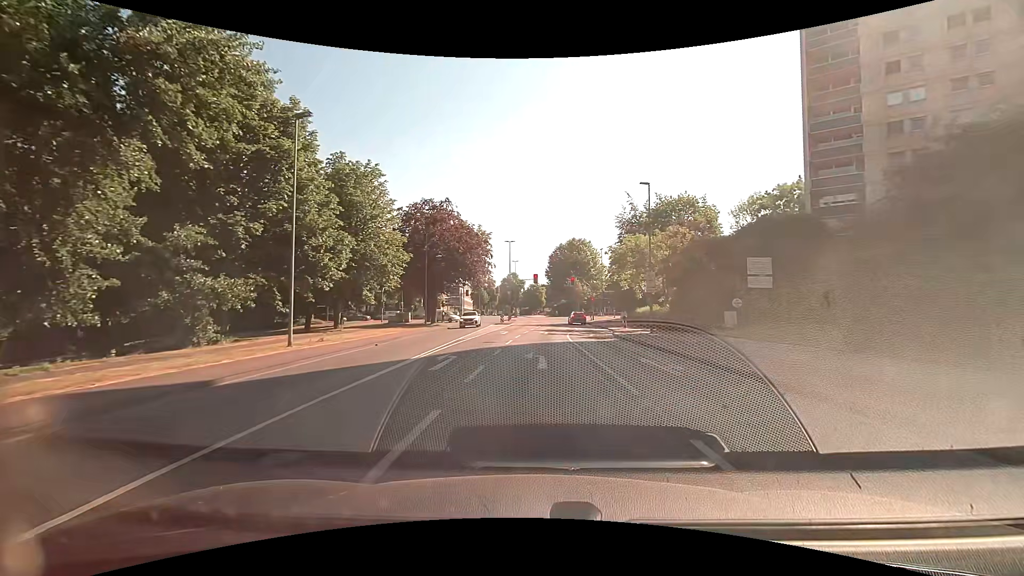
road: tertiary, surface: asphalt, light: Day
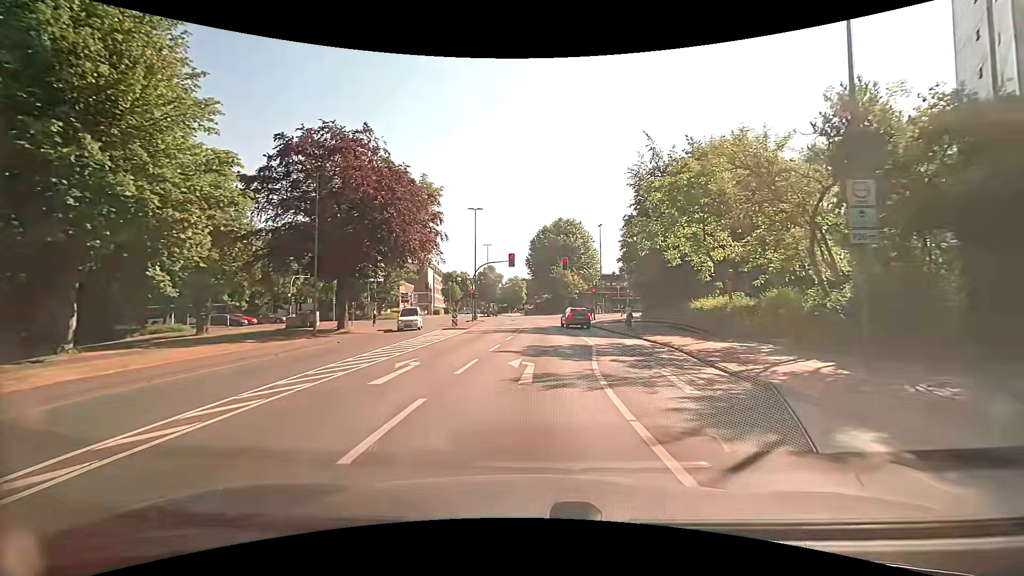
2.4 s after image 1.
(+0.2, +23.0) m; +2°
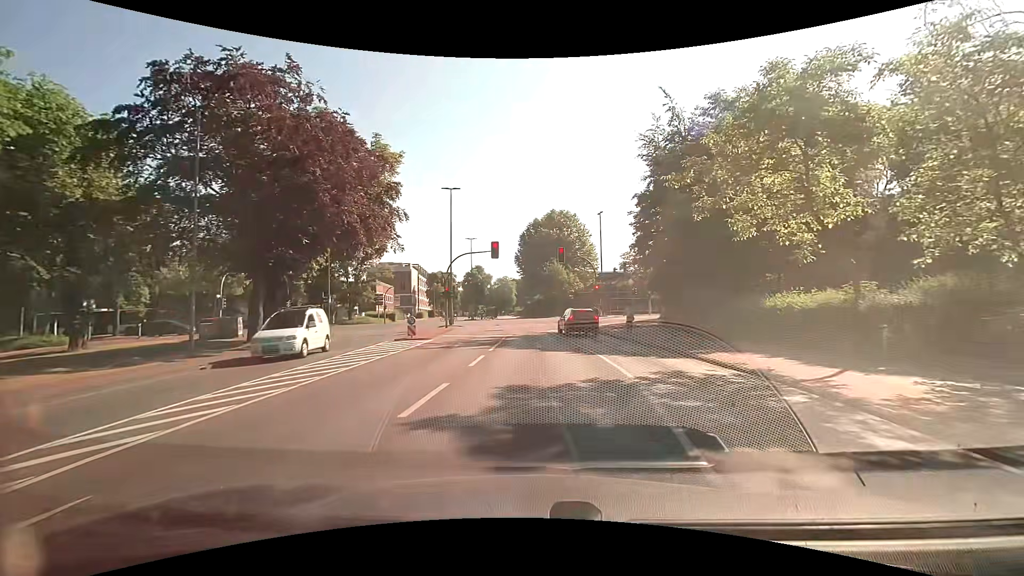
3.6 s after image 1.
(+0.1, +10.0) m; +1°
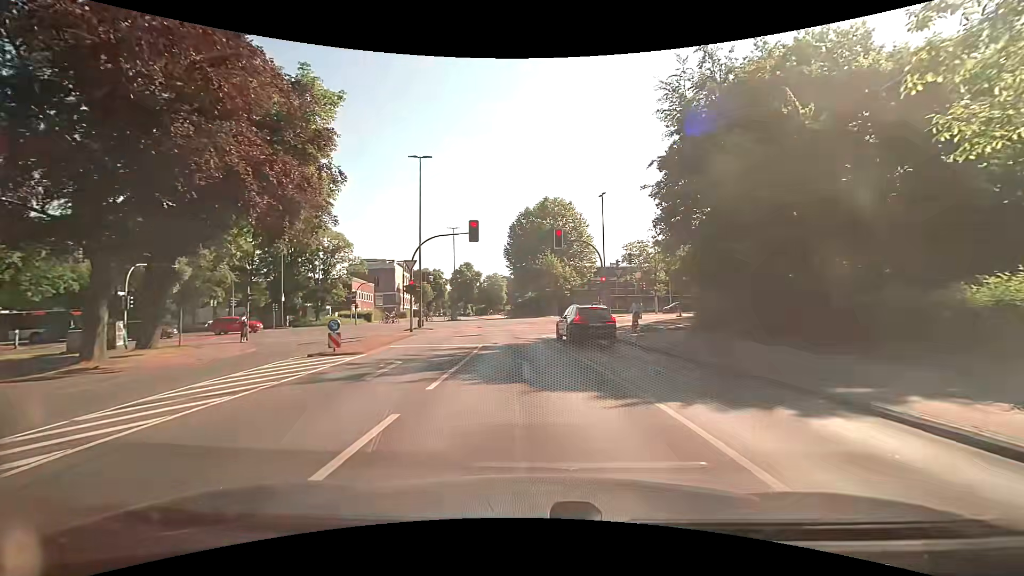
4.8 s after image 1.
(+0.1, +8.8) m; +1°
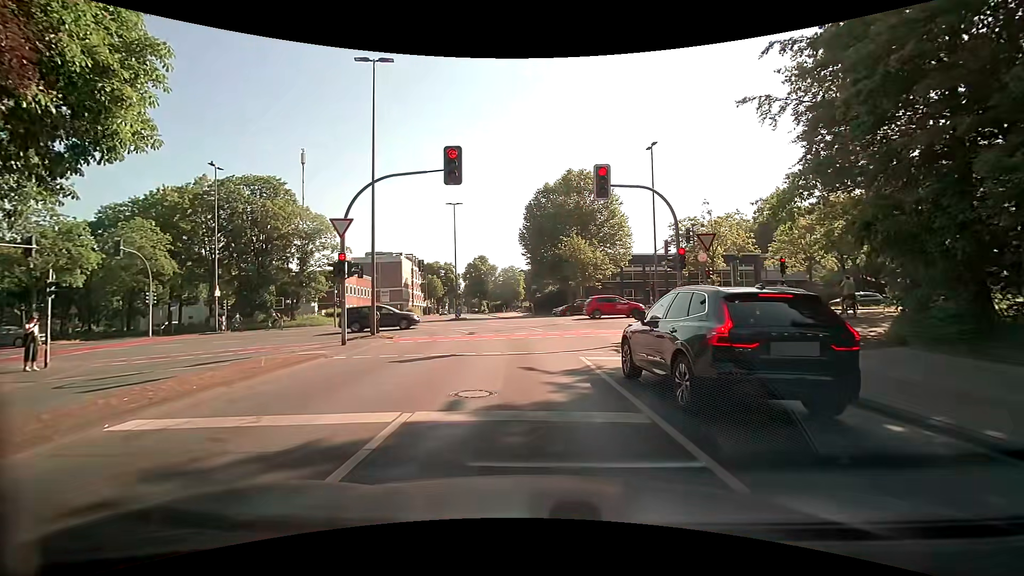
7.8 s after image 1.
(-0.2, +13.2) m; -2°
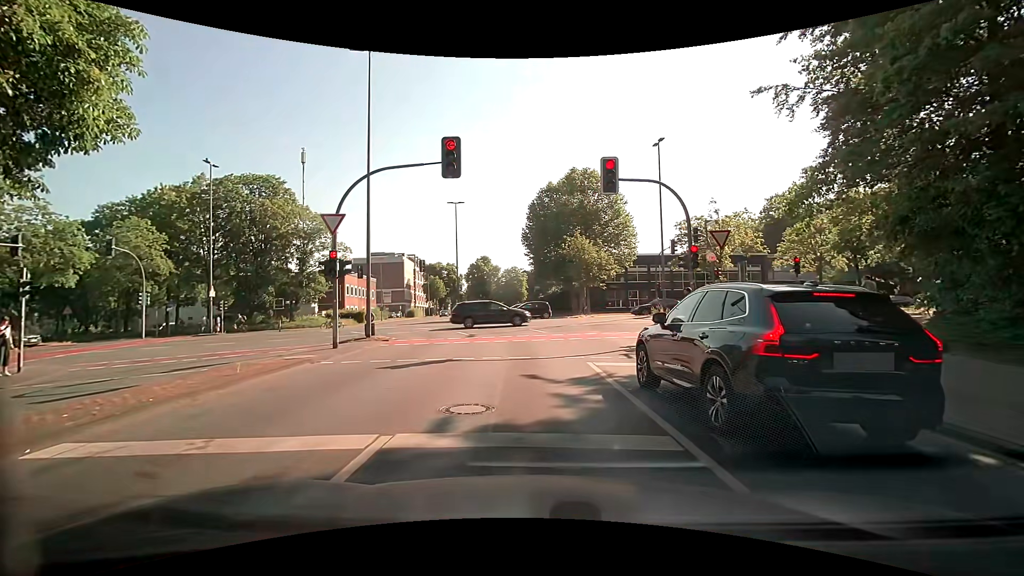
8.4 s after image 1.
(0.0, +1.0) m; 0°
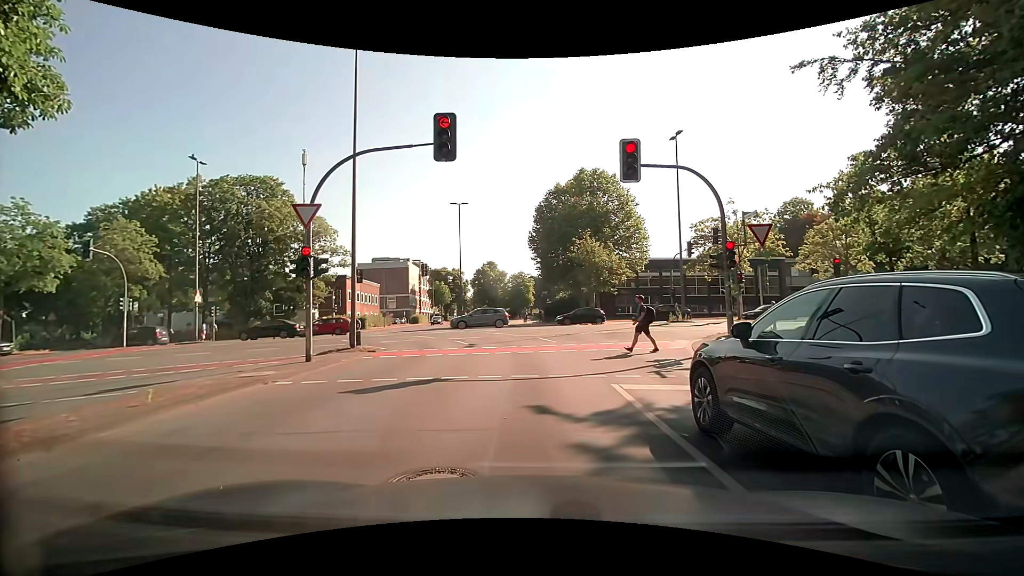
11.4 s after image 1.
(0.0, +2.5) m; 0°
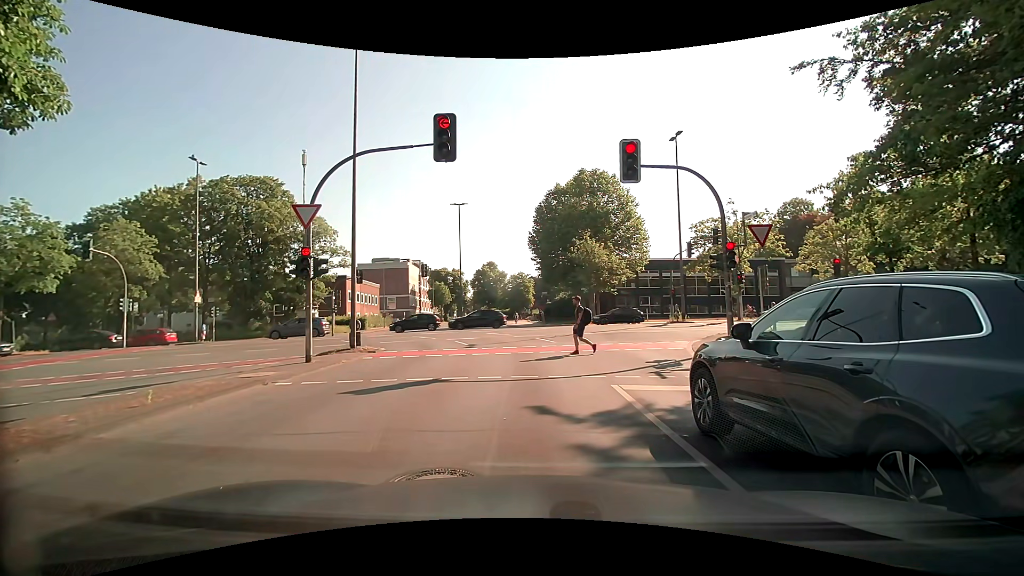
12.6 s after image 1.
(0.0, +0.1) m; 0°
(0, +10) (-1, +20) (-5, +29) (-12, +36) (-21, +40) (-31, +40) (-41, +39) (-50, +38) (-60, +37) (-70, +35) m
